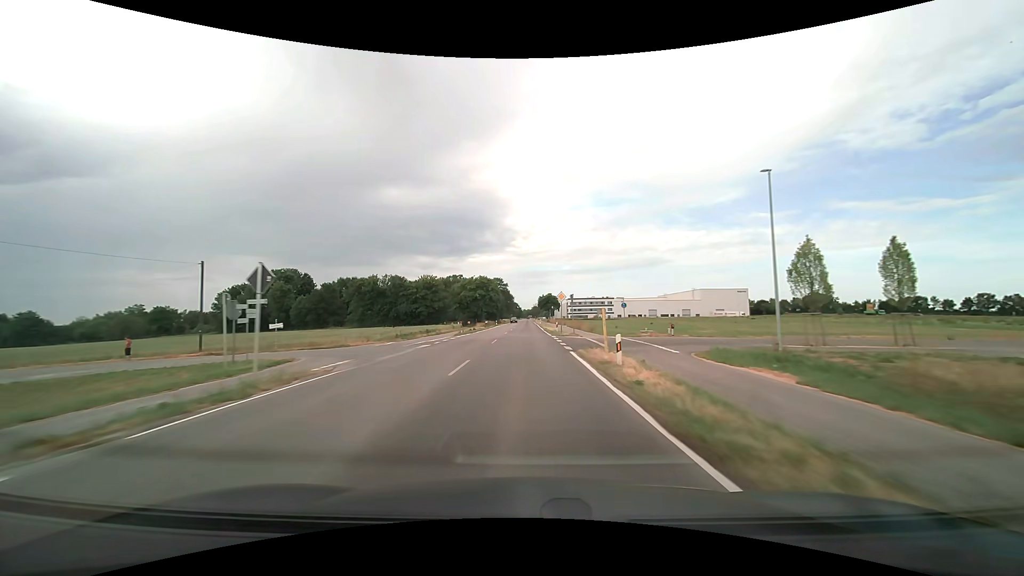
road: tertiary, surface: asphalt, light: Day
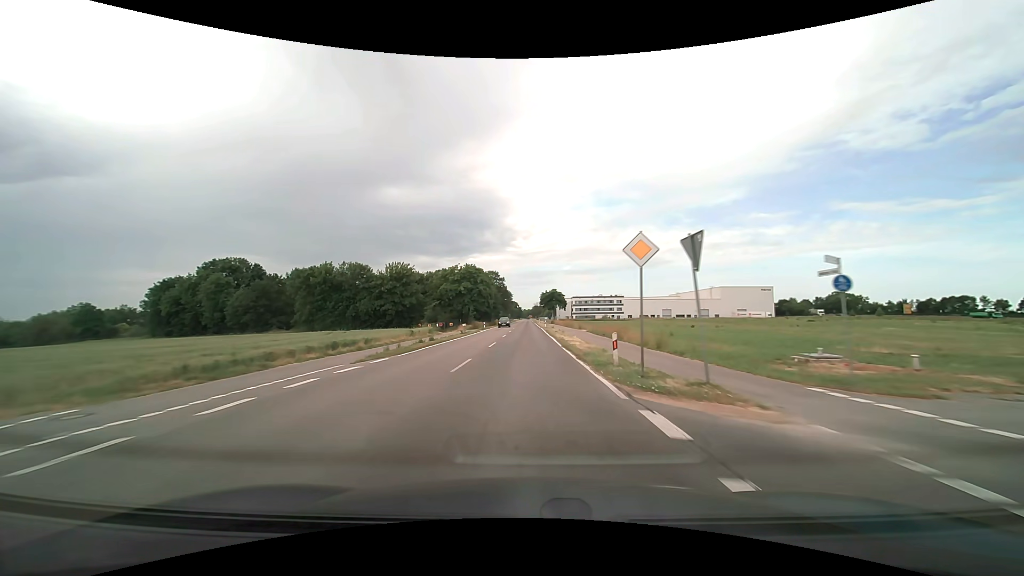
(-0.1, +27.3) m; 0°
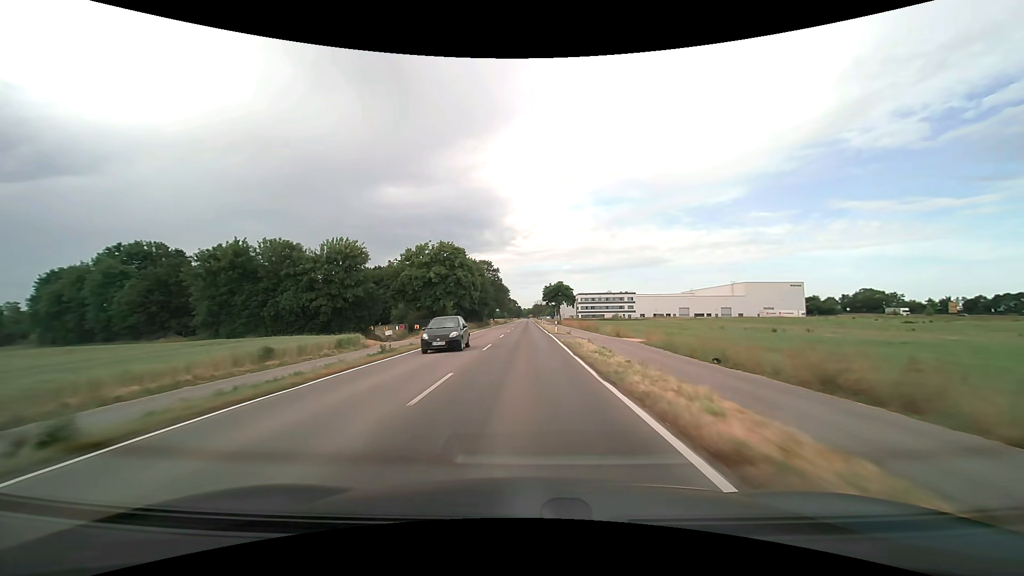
(0.0, +27.4) m; 0°
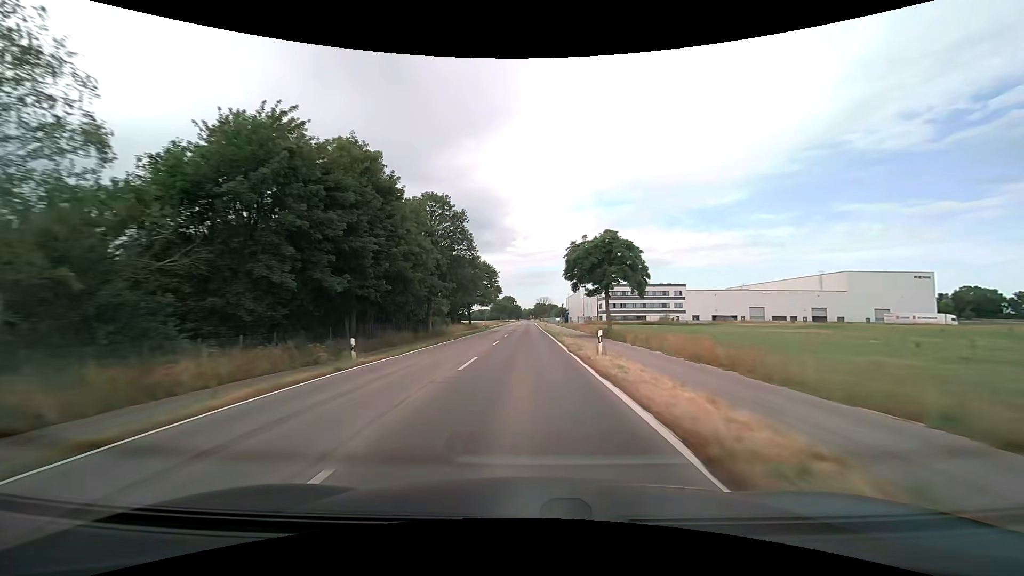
(-0.1, +69.2) m; 0°
(0, +10) (0, +20) (0, +30) (0, +40) (0, +50) (0, +60) (0, +70) (0, +80) (0, +90) (0, +100) m
